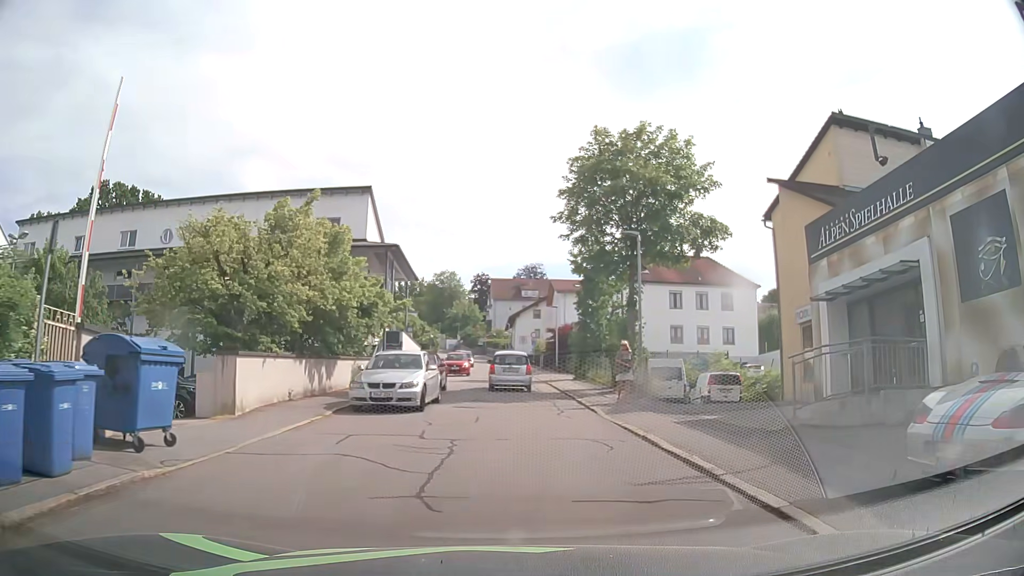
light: Day
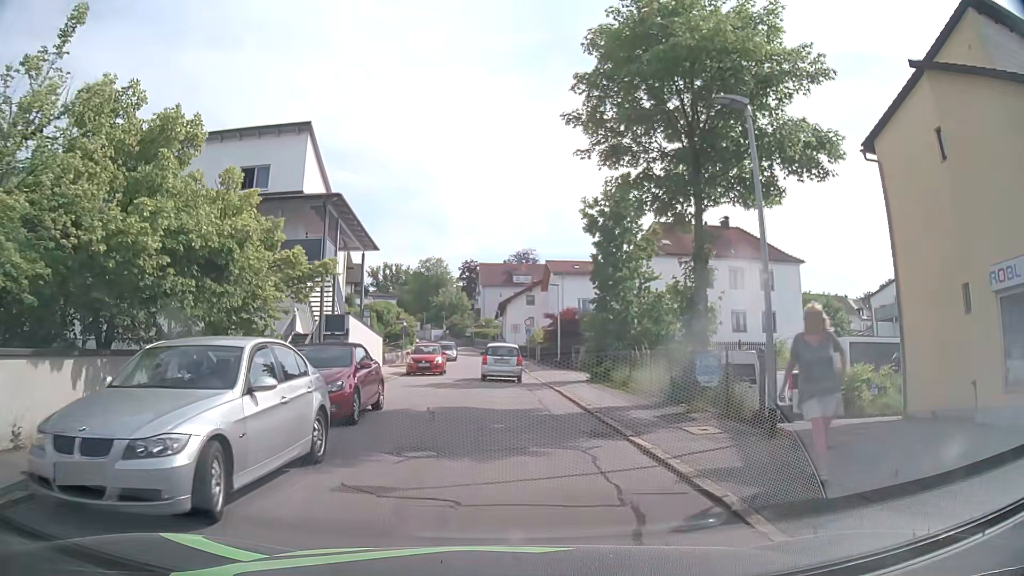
(-0.2, +11.1) m; -1°
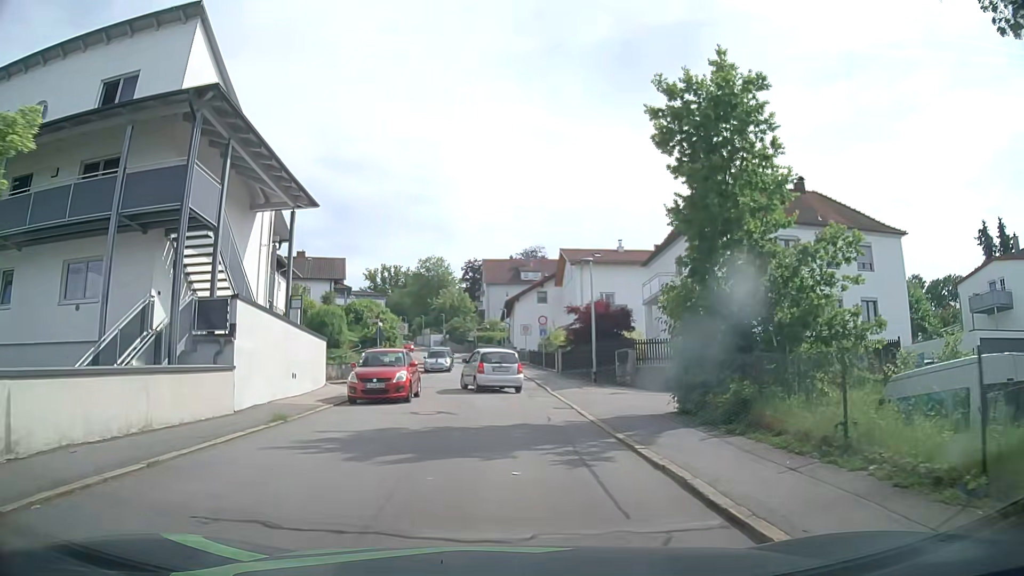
(0.0, +13.0) m; 0°
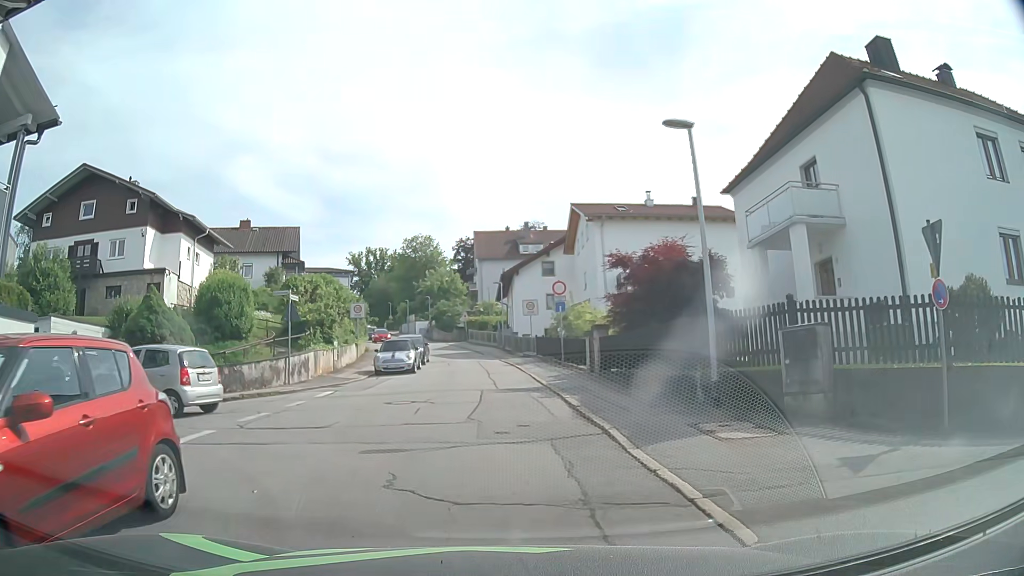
(0.0, +15.4) m; 0°
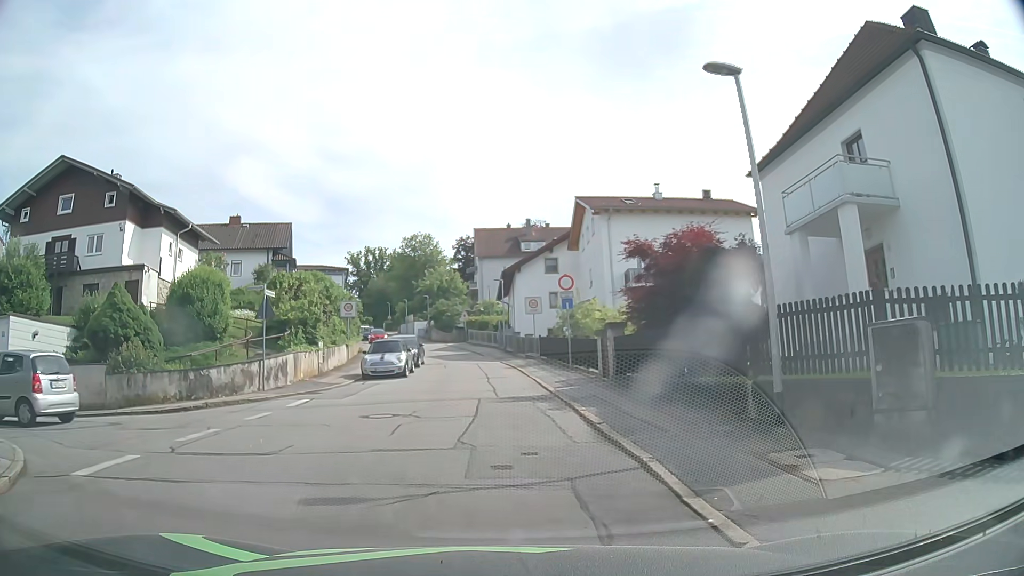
(0.0, +2.6) m; 0°
